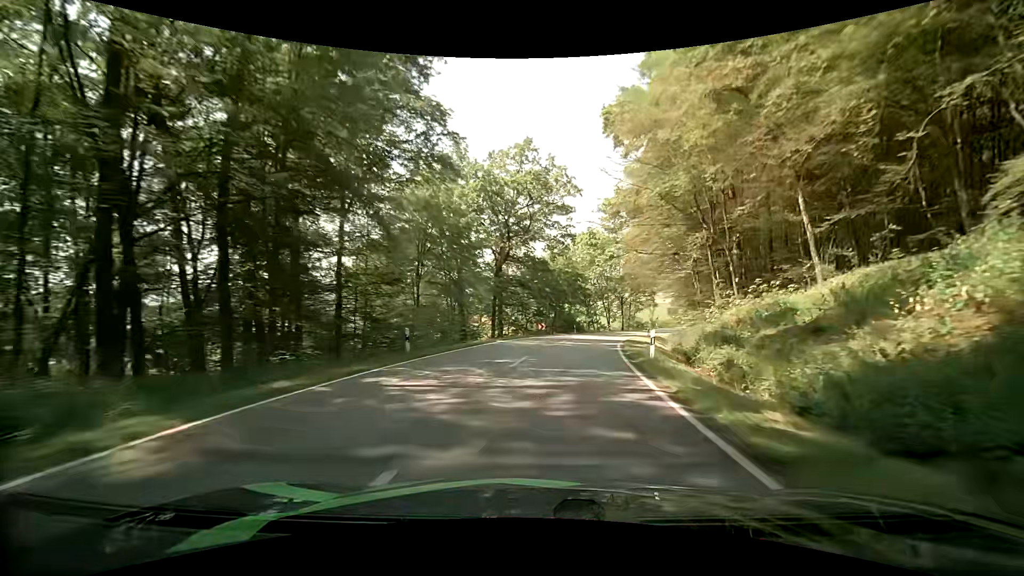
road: tertiary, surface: asphalt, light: Day
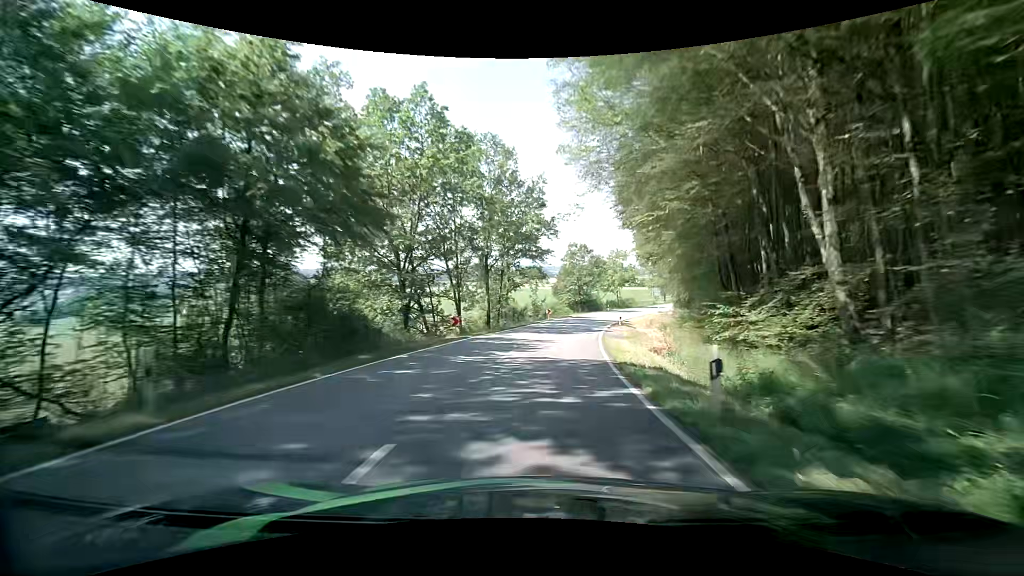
(+7.3, +48.3) m; +15°
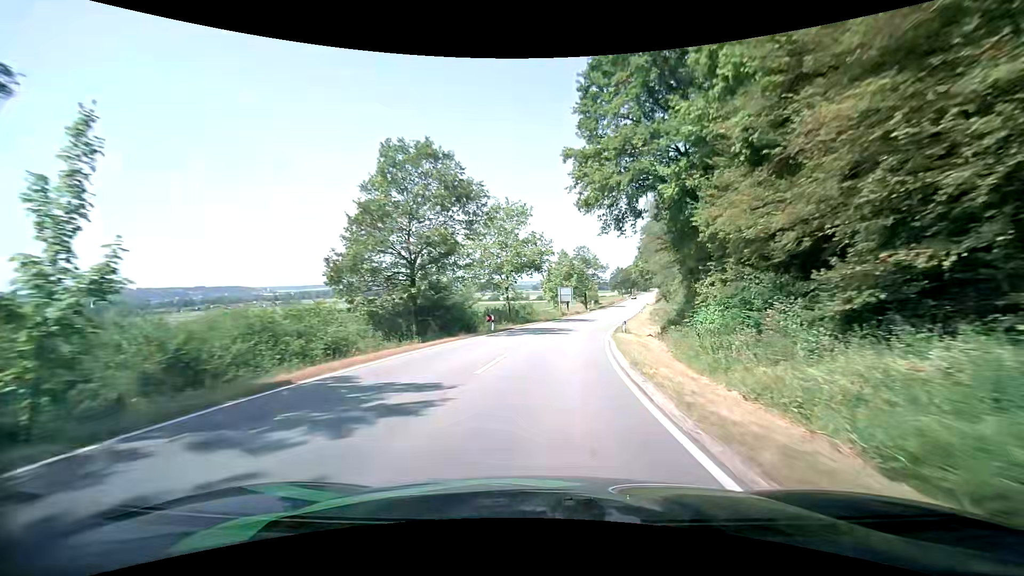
(+7.5, +51.6) m; +16°
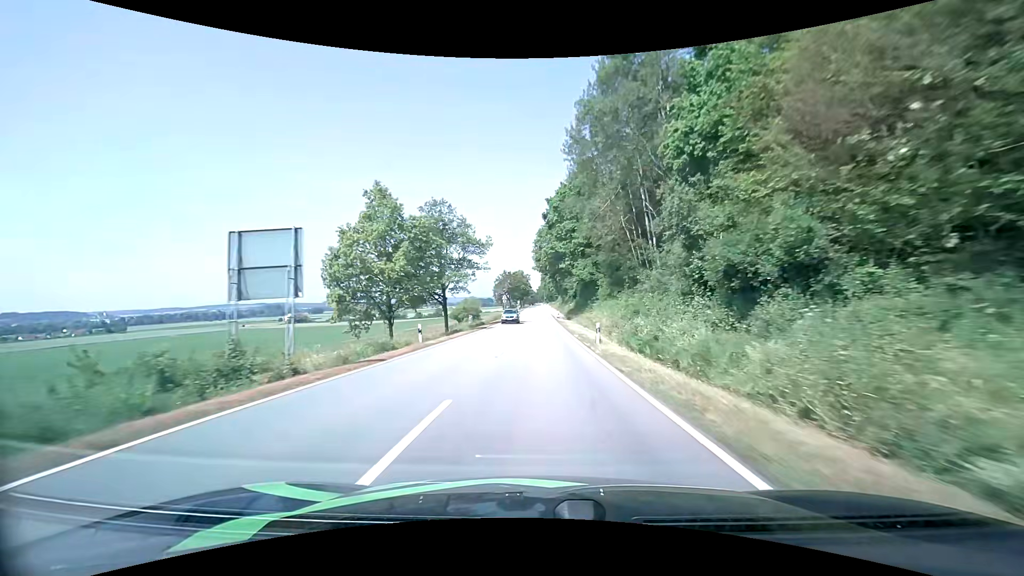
(+7.9, +56.3) m; +13°
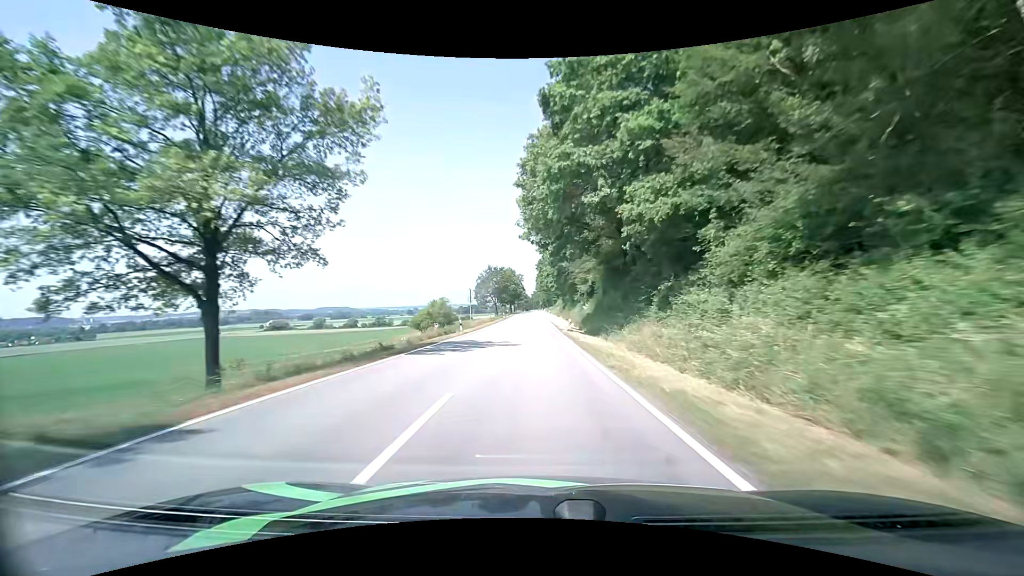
(+0.4, +37.3) m; +1°
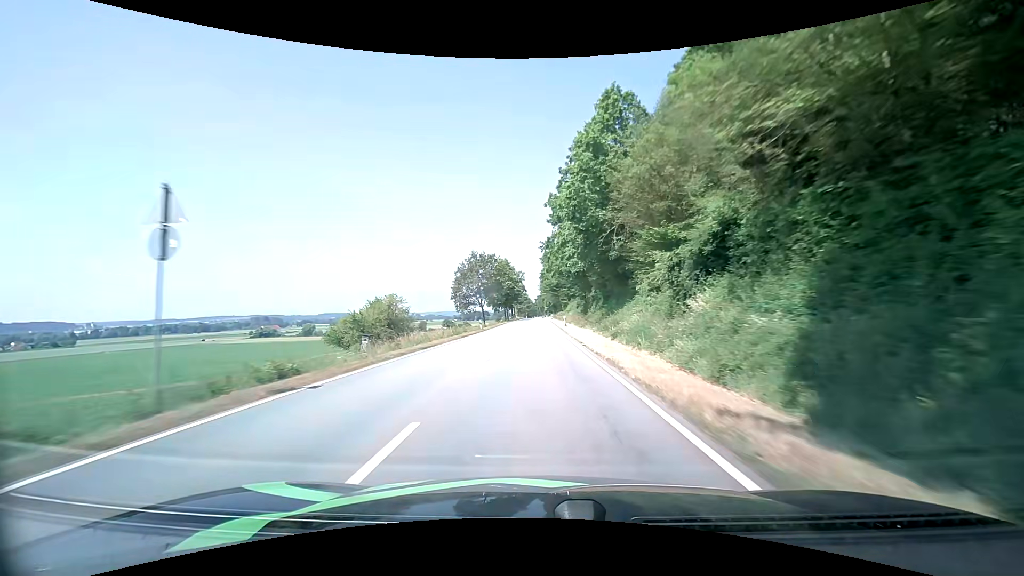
(-0.2, +39.4) m; -1°
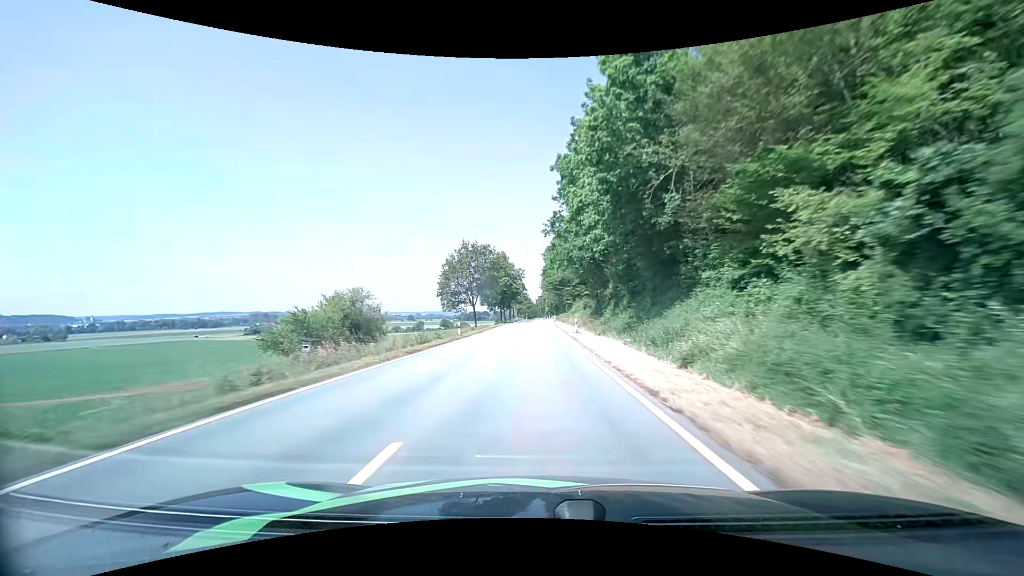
(0.0, +13.3) m; 0°
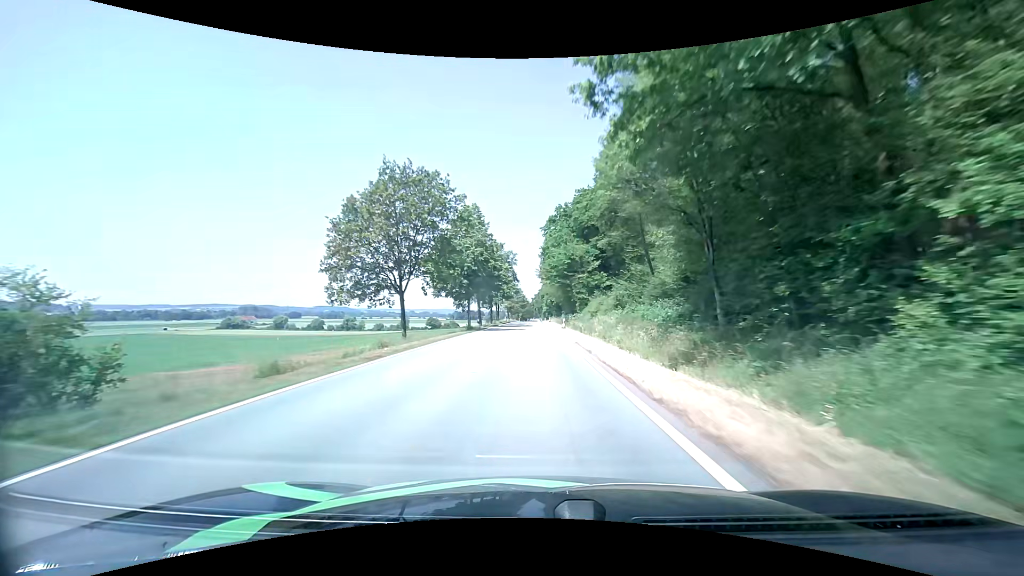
(0.0, +39.7) m; 0°
(0, +10) (0, +20) (0, +30) (0, +40) (0, +50) (0, +60) (0, +70) (0, +80) (0, +90) (0, +100) m
